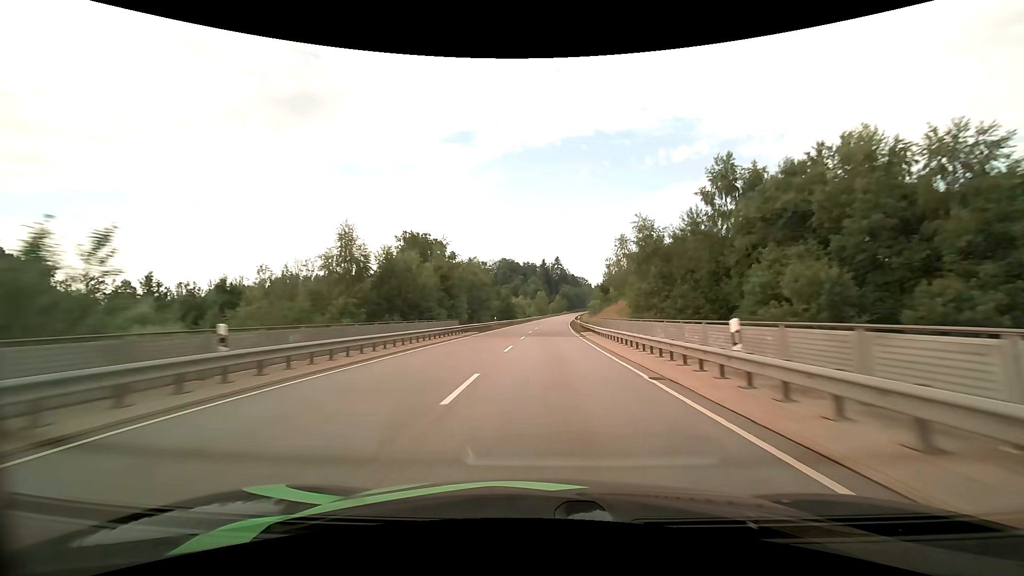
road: primary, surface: asphalt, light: Day
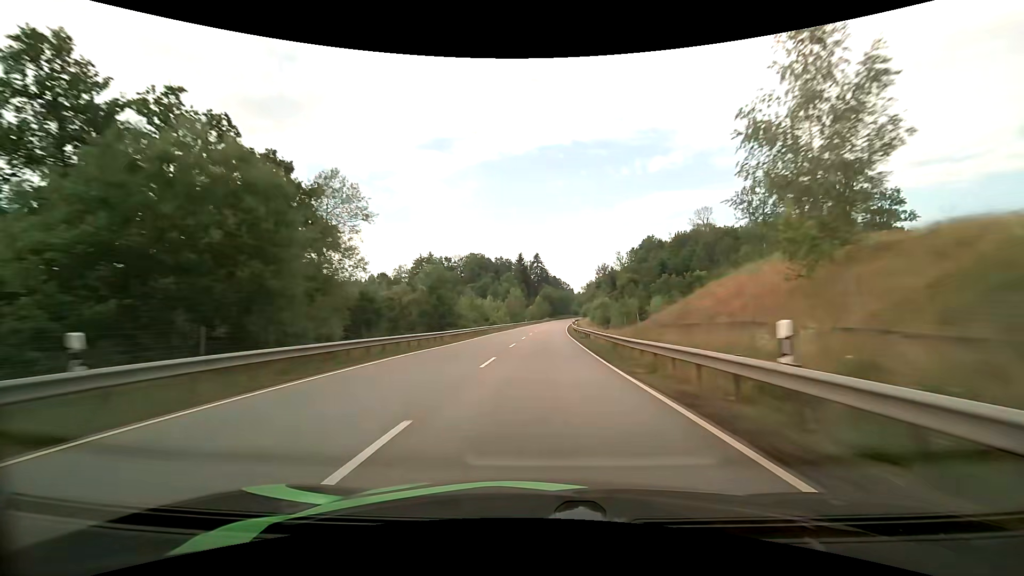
(+1.3, +52.8) m; +2°
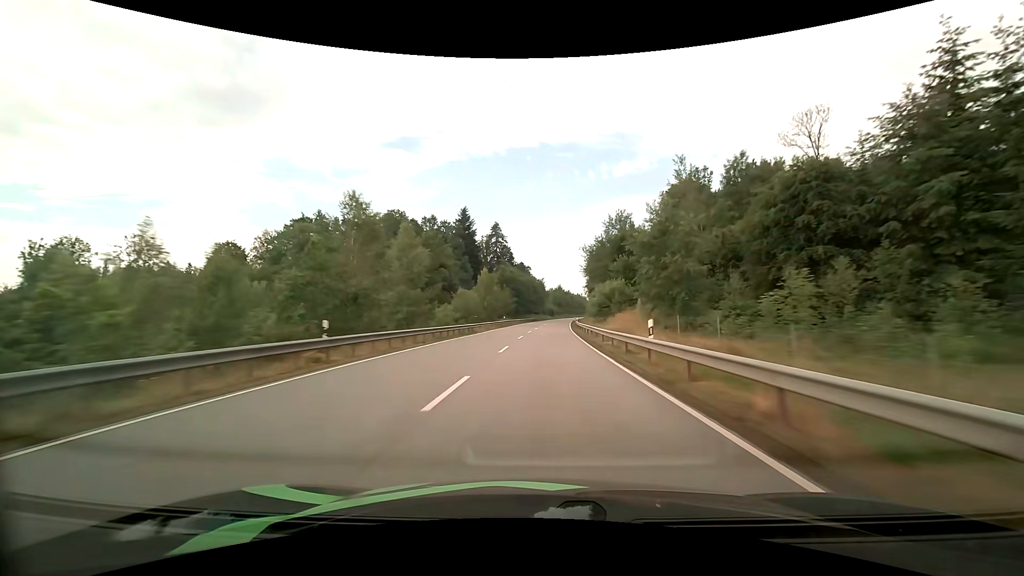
(+3.2, +90.8) m; +4°
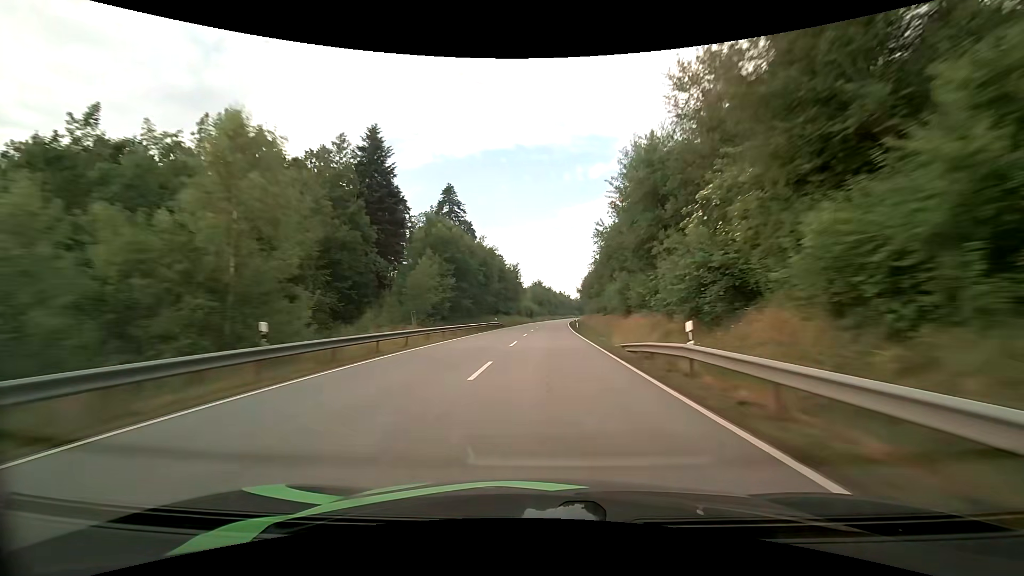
(+1.3, +56.0) m; +3°
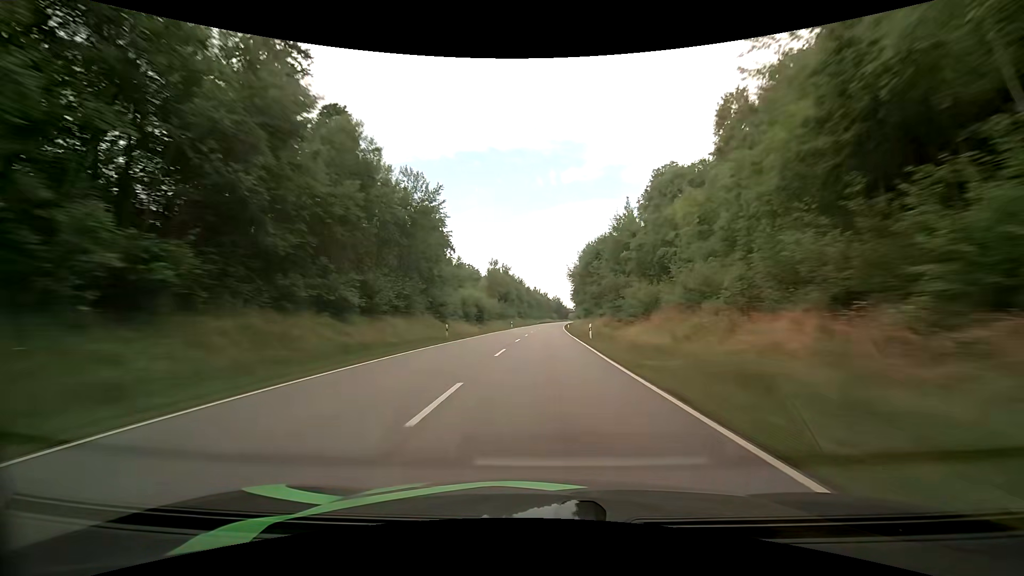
(+2.2, +75.8) m; +3°
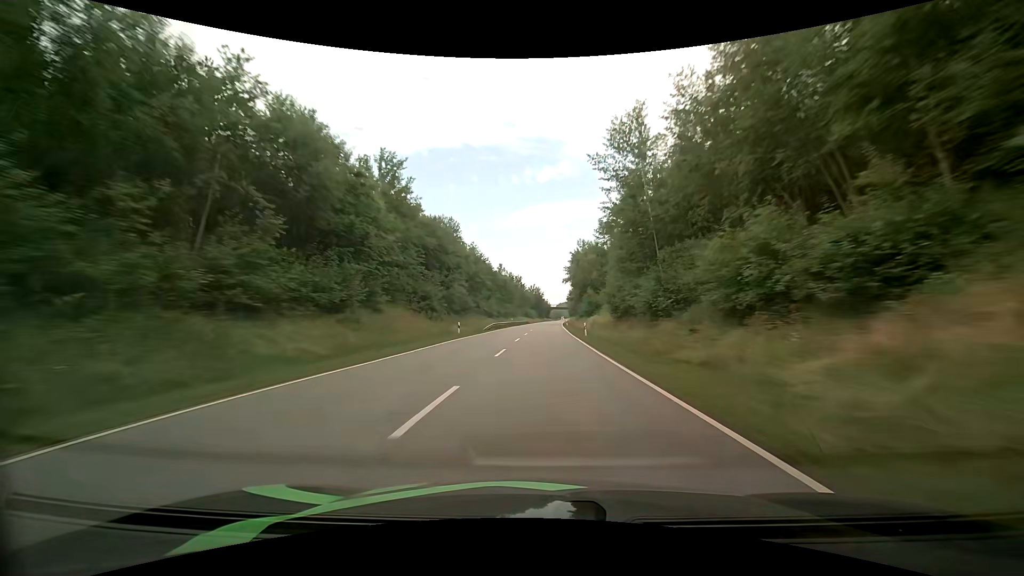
(+2.5, +95.7) m; +3°
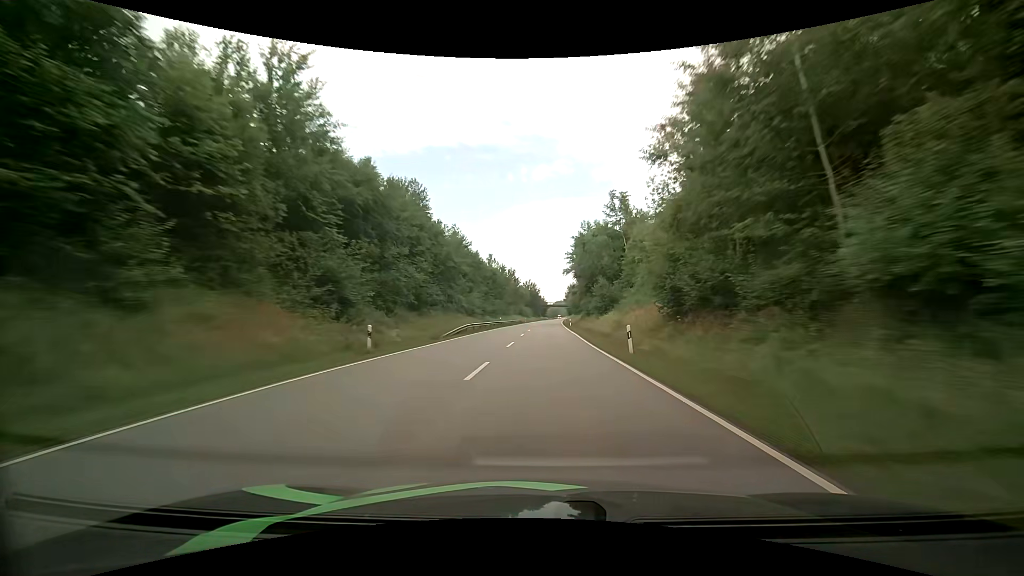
(+0.1, +19.0) m; 0°
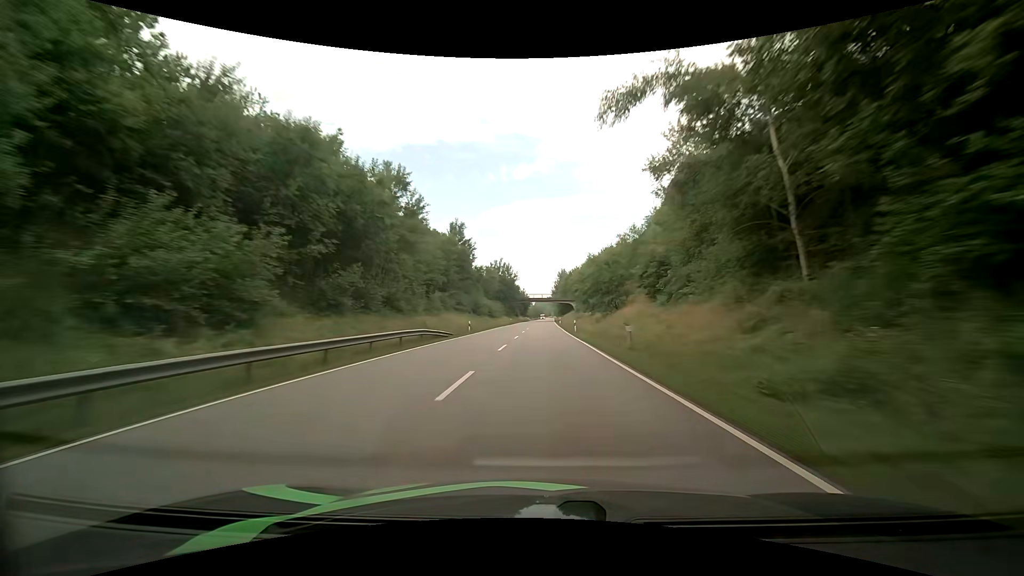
(+1.4, +73.6) m; +2°
(0, +10) (0, +20) (0, +30) (0, +40) (0, +50) (0, +60) (0, +70) (+1, +80) (+1, +90) (+1, +100) m
